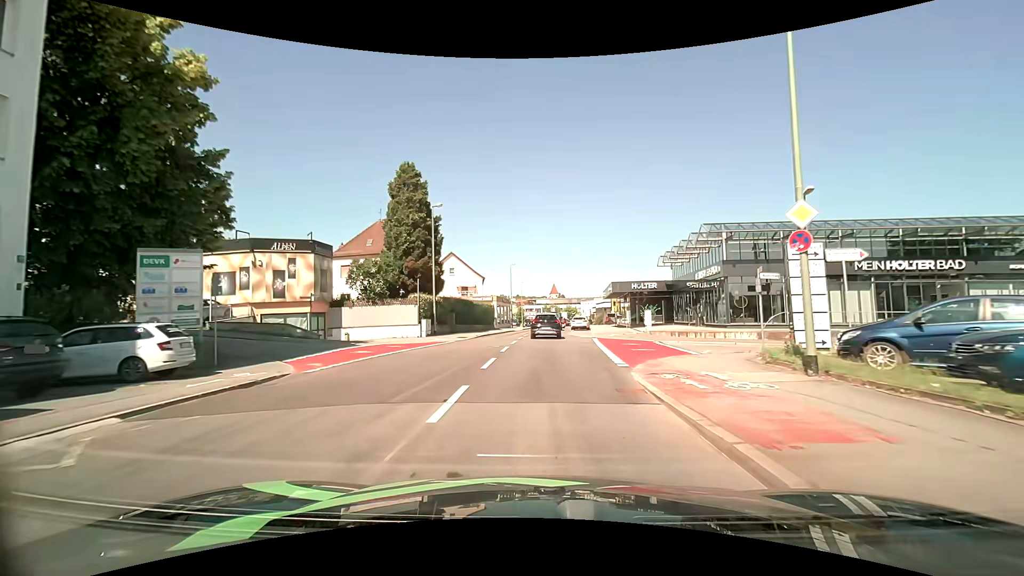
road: tertiary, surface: asphalt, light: Day
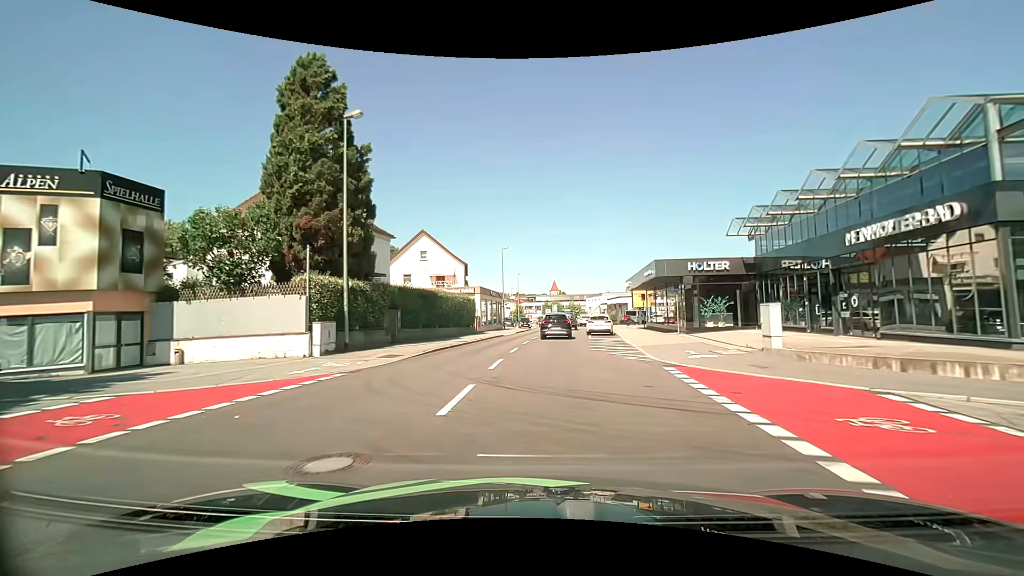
(0.0, +17.6) m; 0°
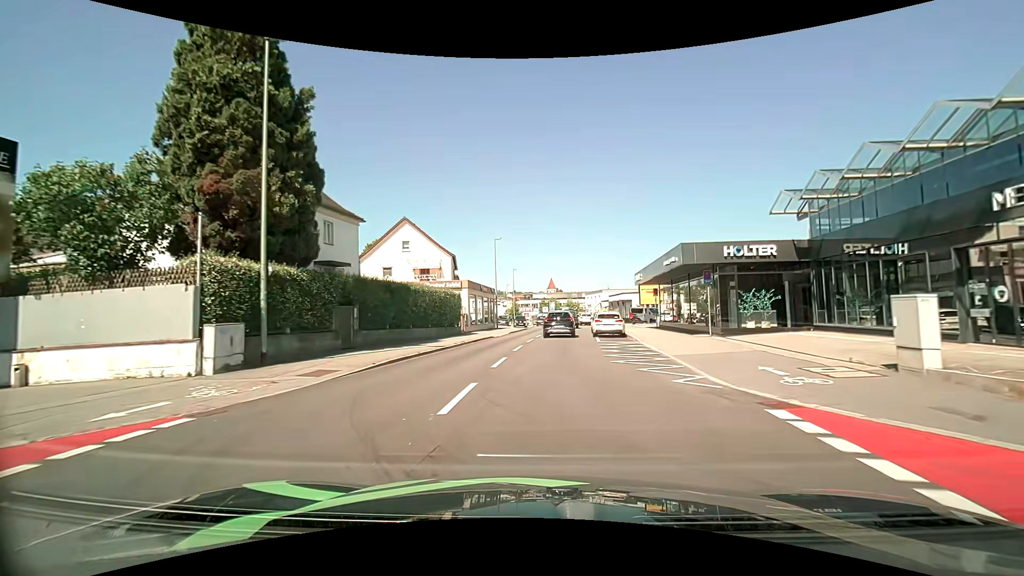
(0.0, +6.0) m; 0°
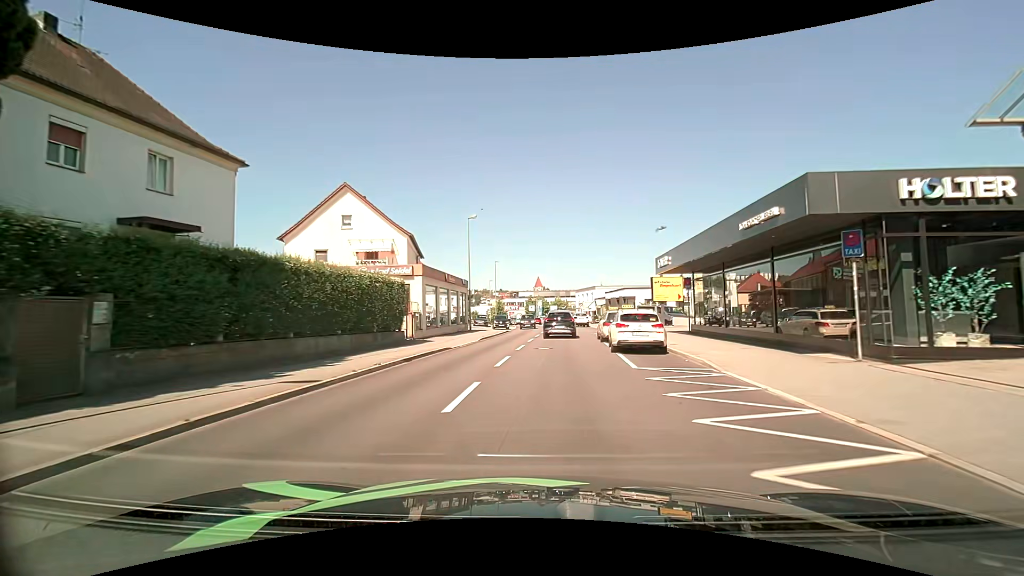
(+0.1, +11.8) m; +2°
(0, +10) (+1, +20) (+1, +30) (+2, +40) (+2, +50) (+2, +60) (+1, +70) (+1, +80) (0, +90) (-1, +100) m
